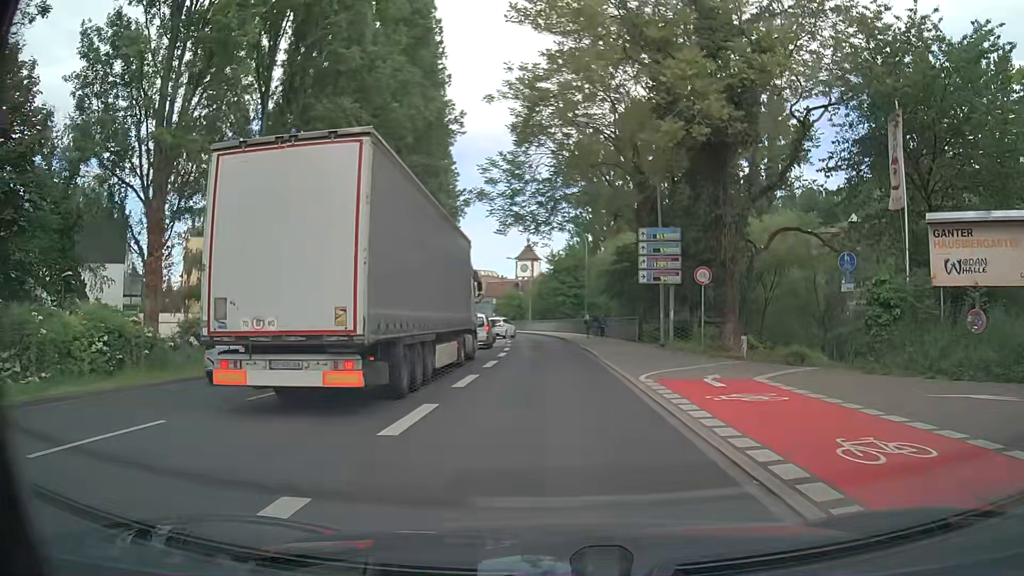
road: primary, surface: asphalt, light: Day
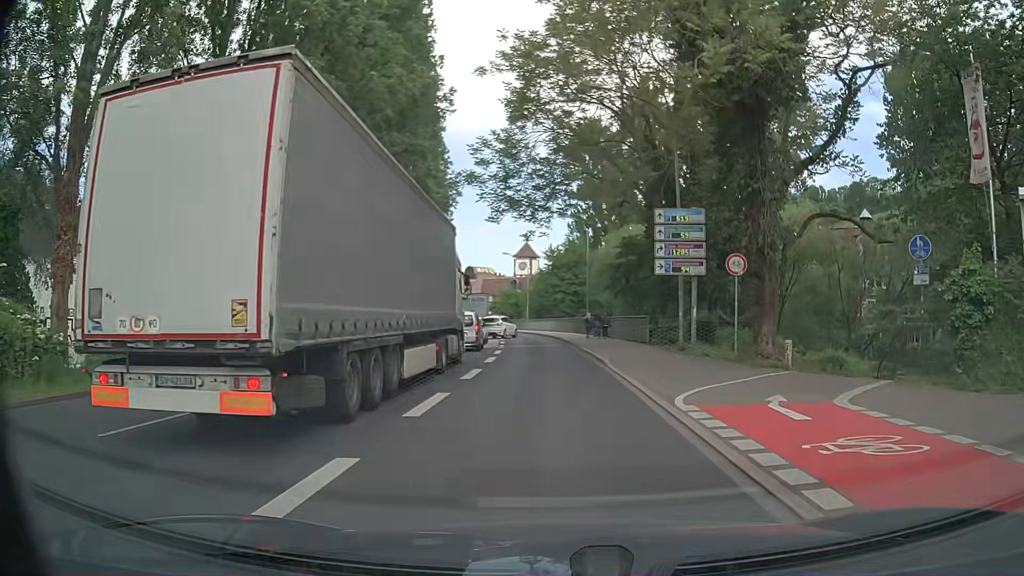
(0.0, +4.5) m; 0°
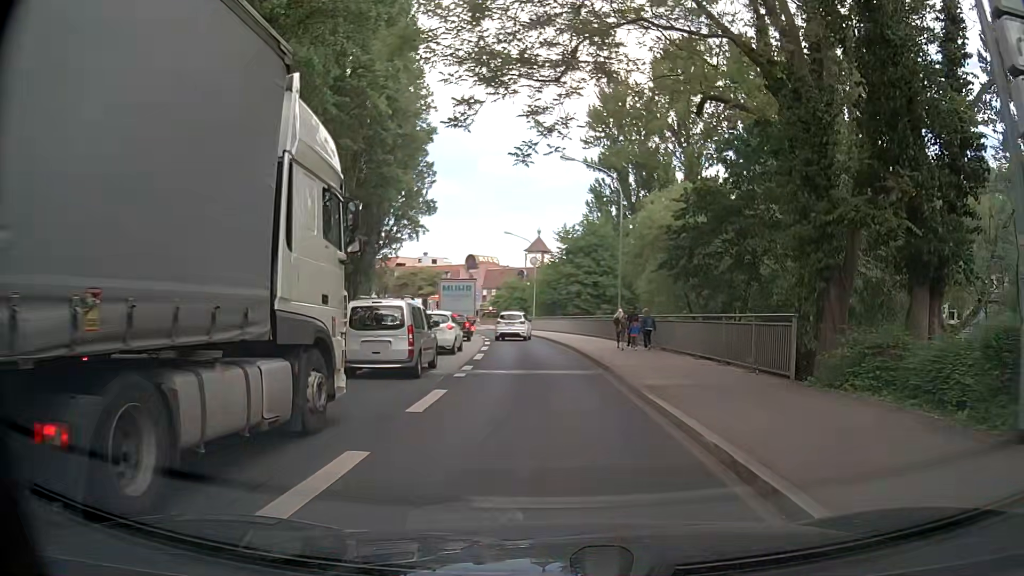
(+0.1, +17.8) m; 0°
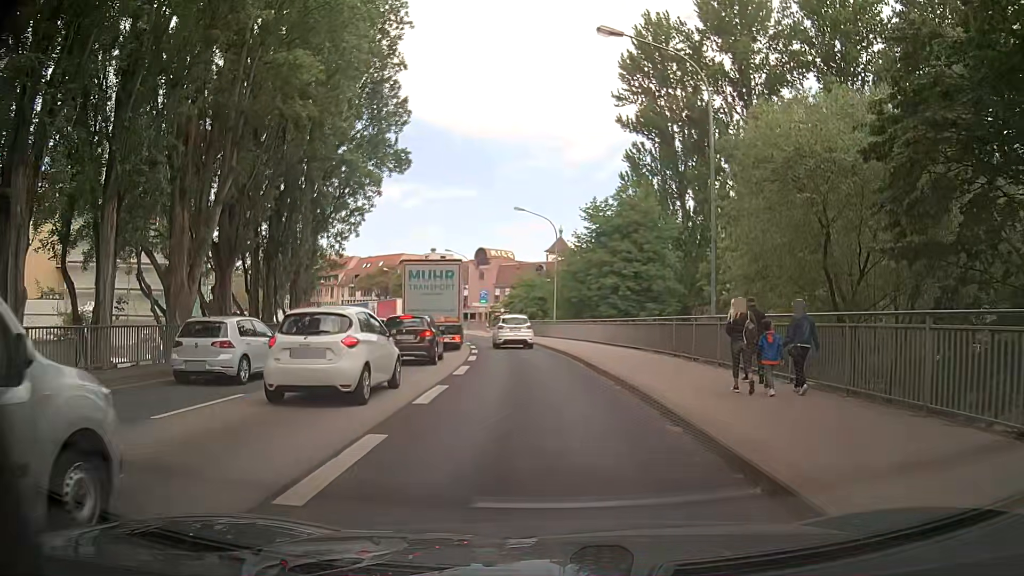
(-0.4, +17.0) m; -1°
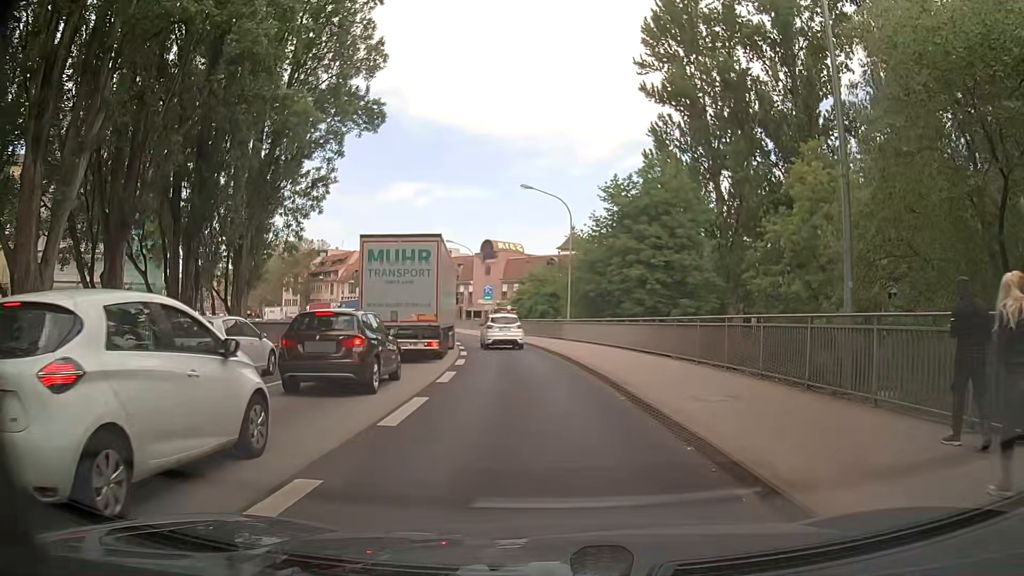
(-0.1, +8.3) m; -2°
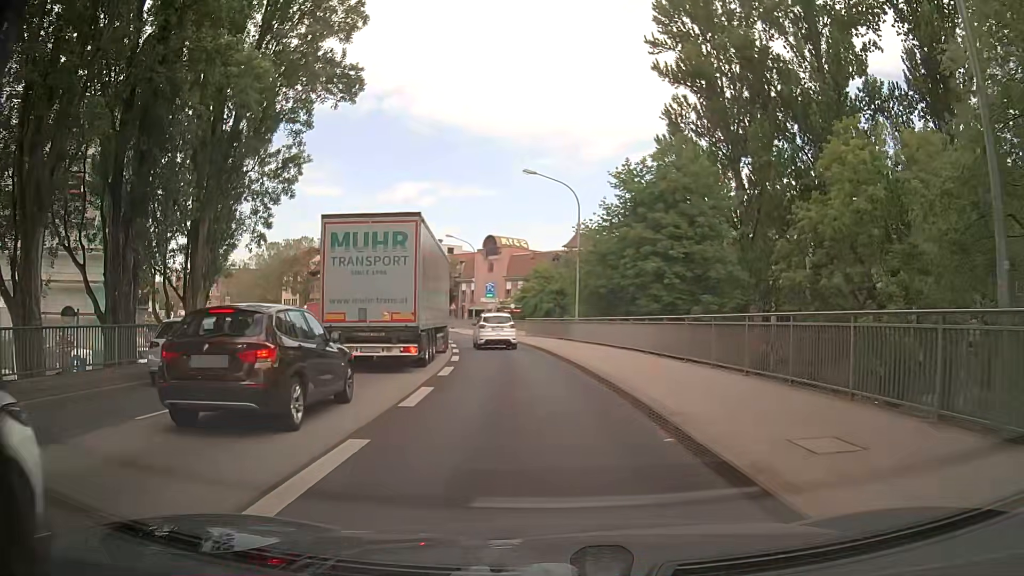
(0.0, +4.2) m; +1°
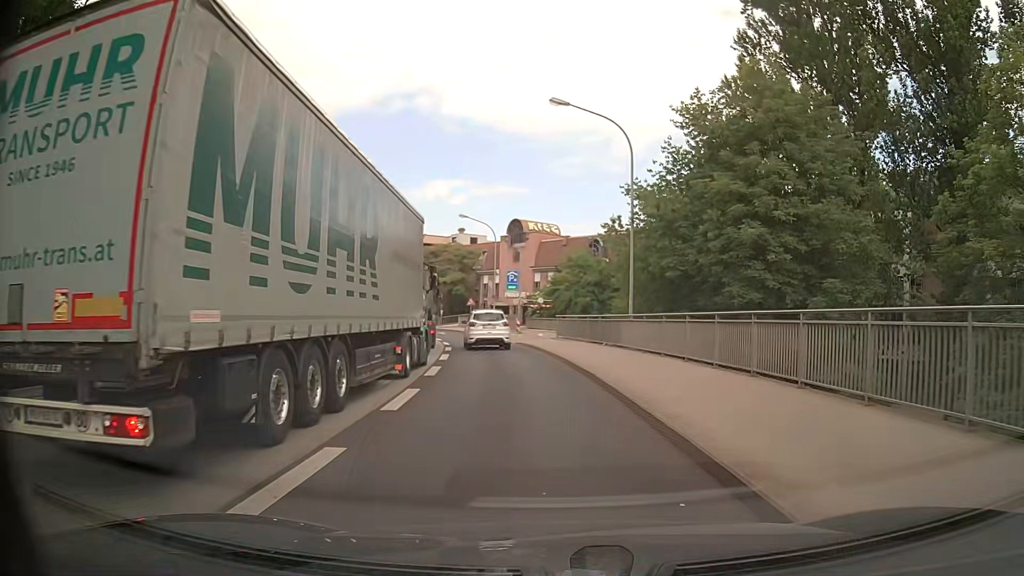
(-0.5, +12.6) m; -4°
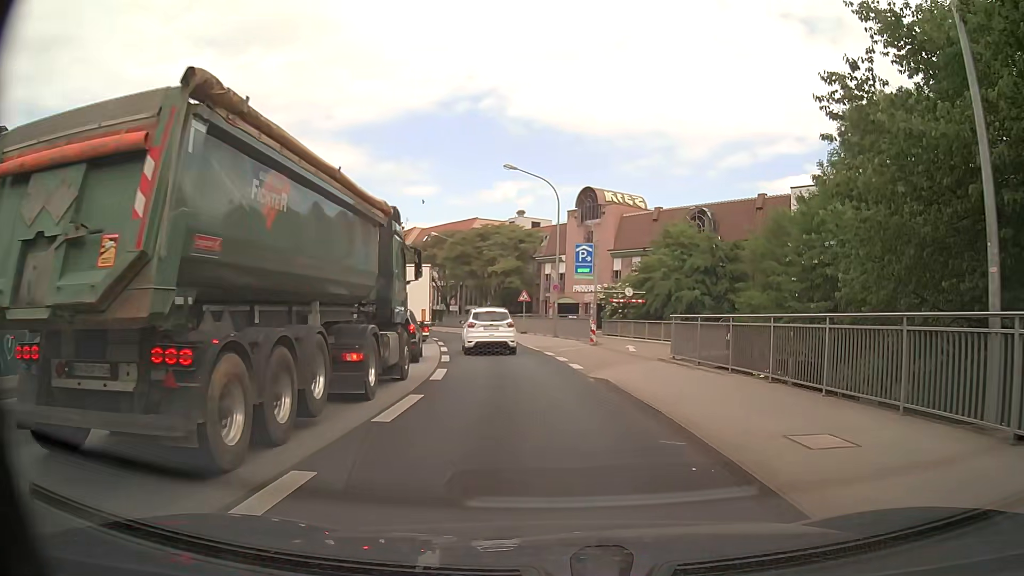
(-0.9, +19.4) m; -6°
